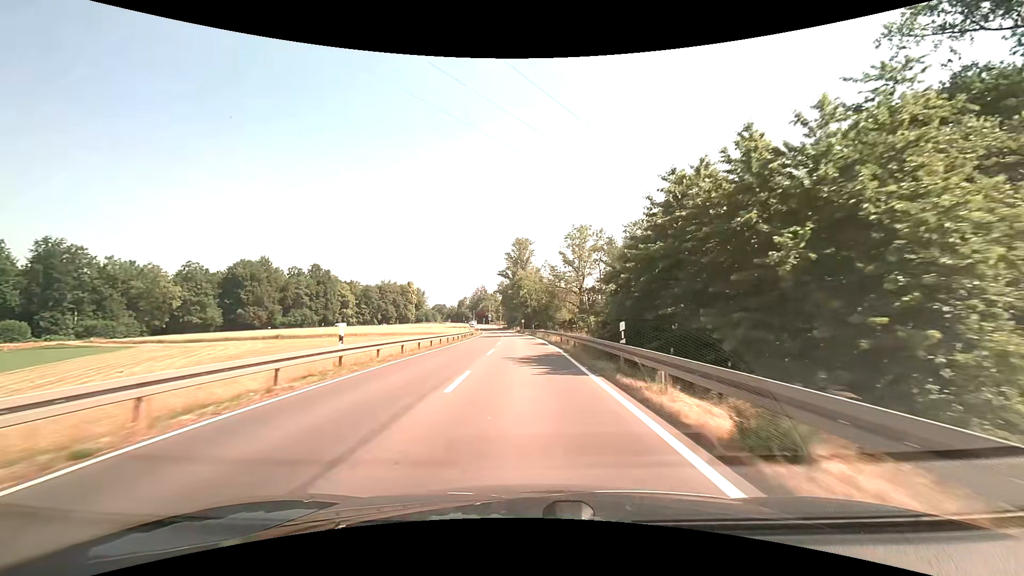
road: secondary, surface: asphalt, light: Day
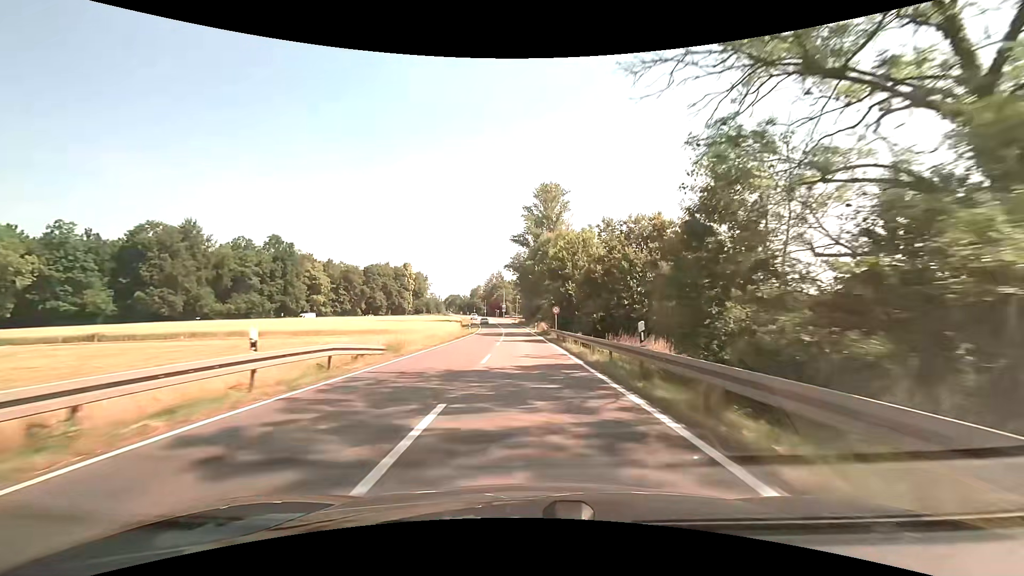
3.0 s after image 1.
(-1.4, +53.8) m; -2°
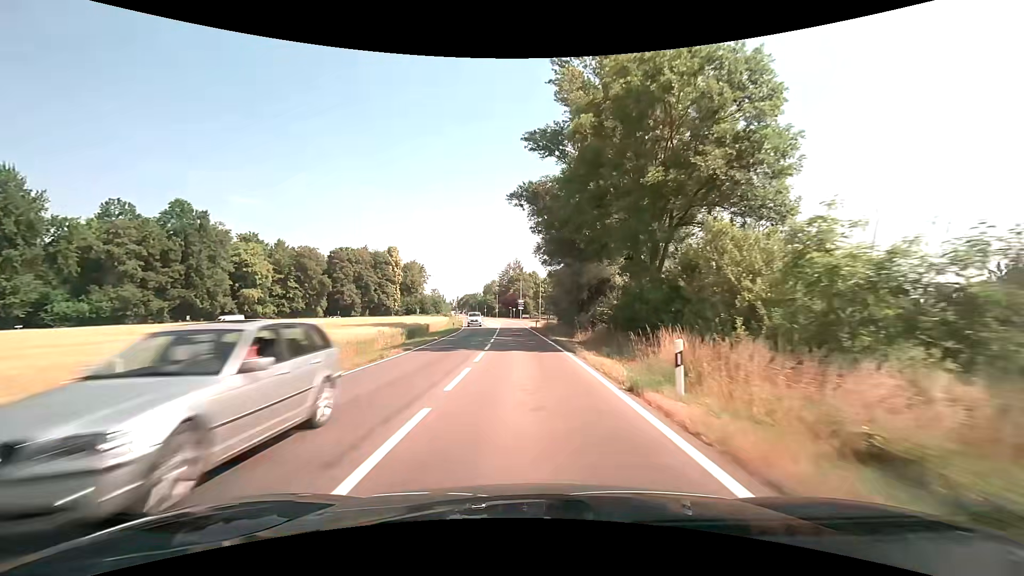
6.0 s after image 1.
(-1.2, +54.8) m; -3°
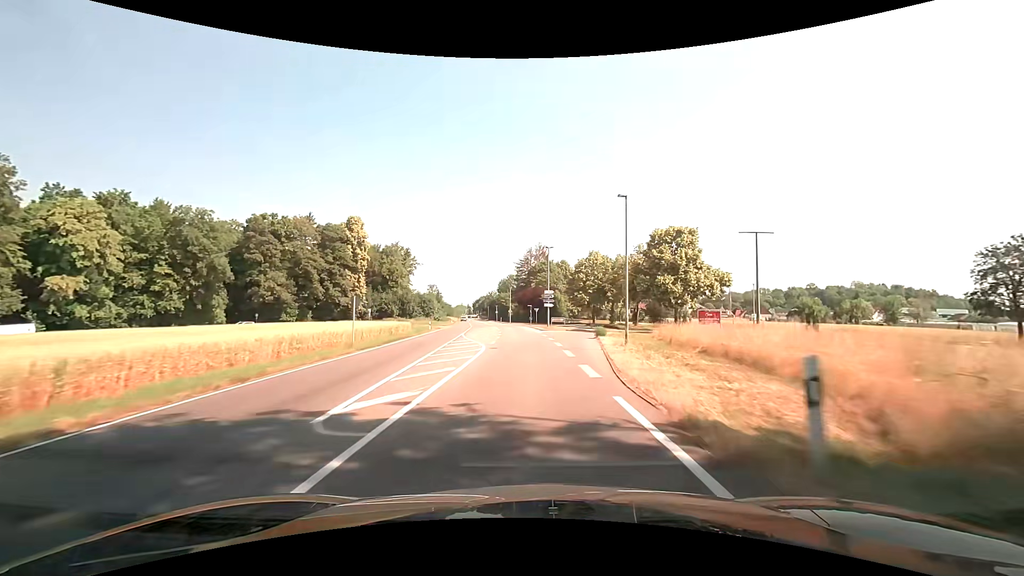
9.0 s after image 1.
(-1.6, +54.0) m; -3°
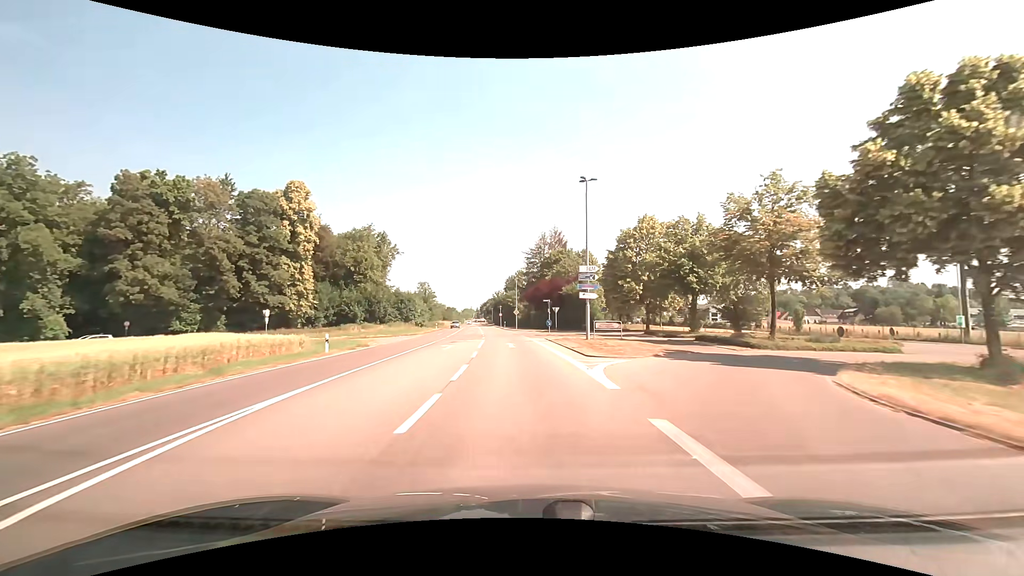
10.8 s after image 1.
(-0.5, +31.6) m; -2°
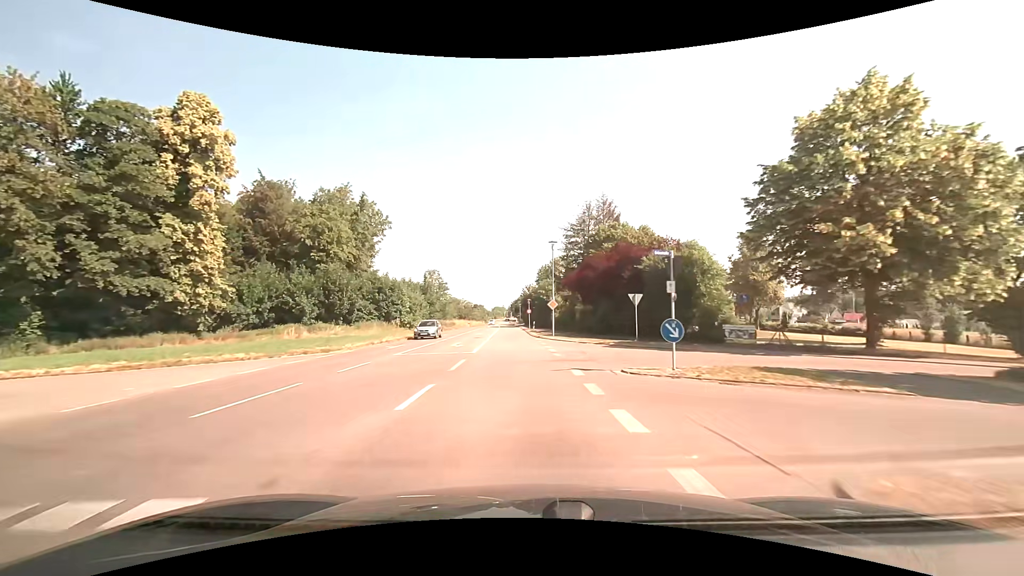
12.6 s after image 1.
(-0.8, +30.8) m; -3°
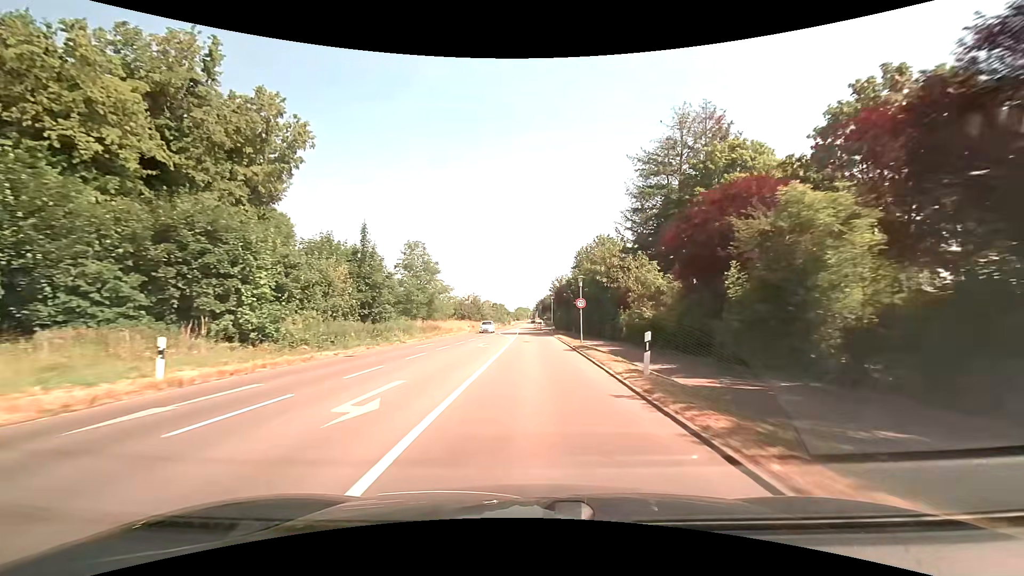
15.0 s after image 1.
(-1.9, +40.0) m; -3°
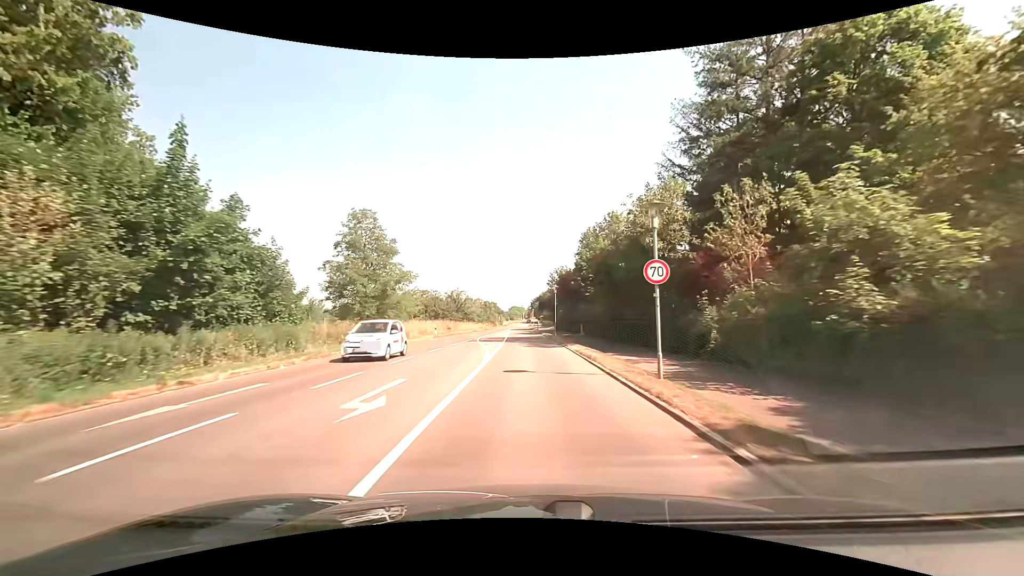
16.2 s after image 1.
(+0.1, +19.6) m; +1°
(0, +10) (0, +20) (0, +30) (0, +40) (-1, +50) (-1, +60) (-1, +70) (-1, +80) (-2, +90) (-2, +100) m
